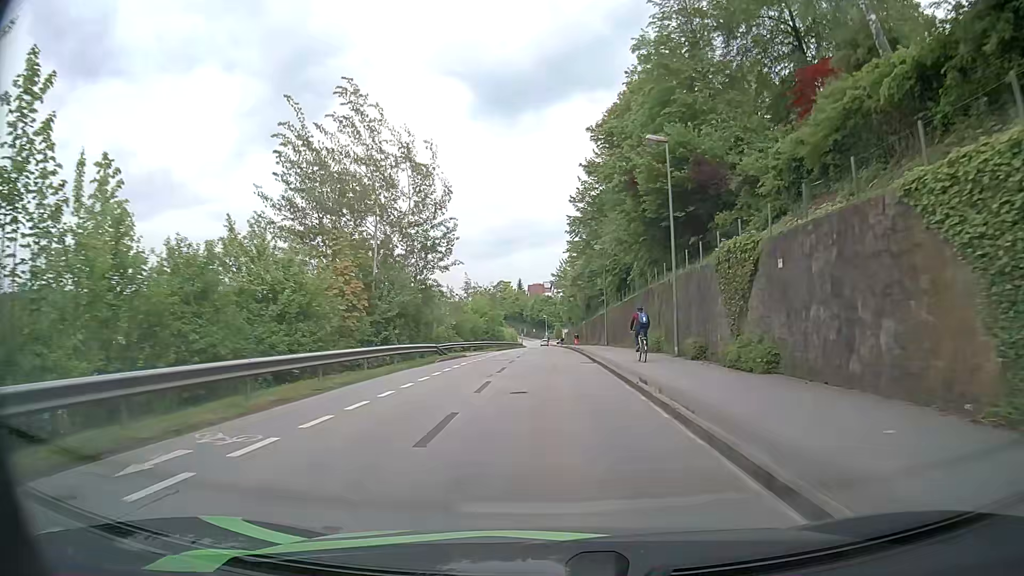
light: Day
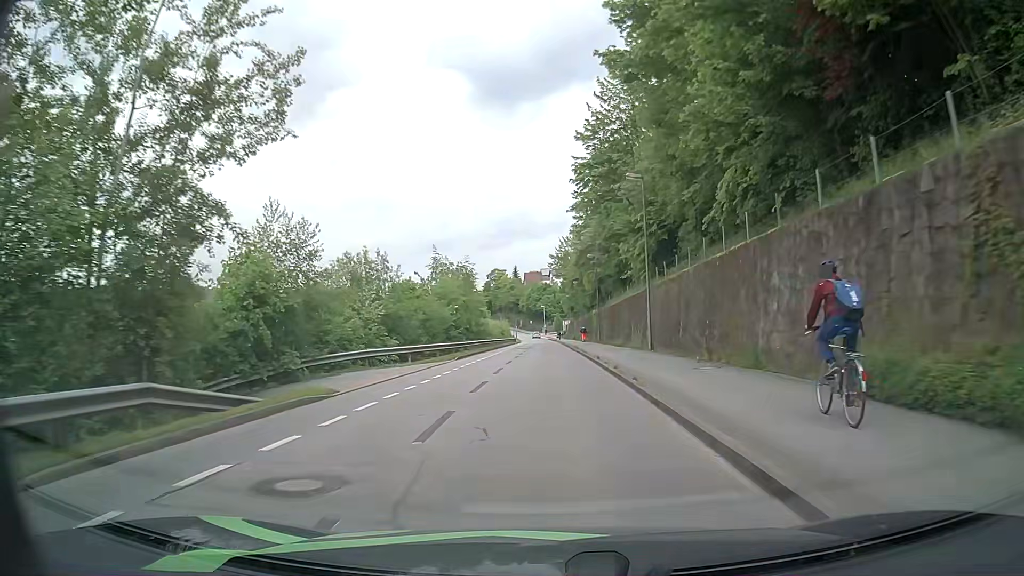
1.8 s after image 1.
(0.0, +23.7) m; 0°
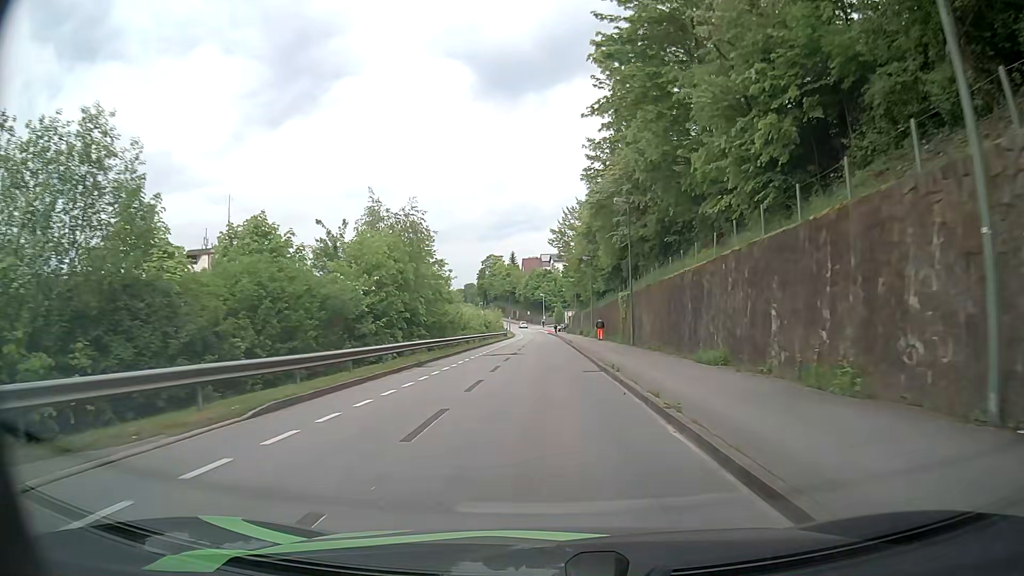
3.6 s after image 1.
(0.0, +24.2) m; 0°
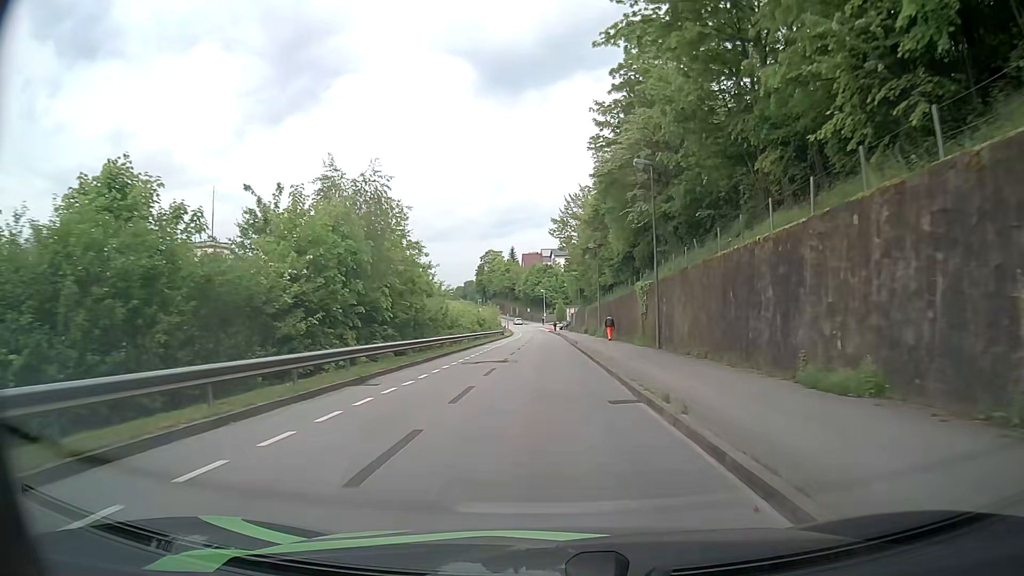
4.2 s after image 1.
(-0.1, +8.2) m; 0°
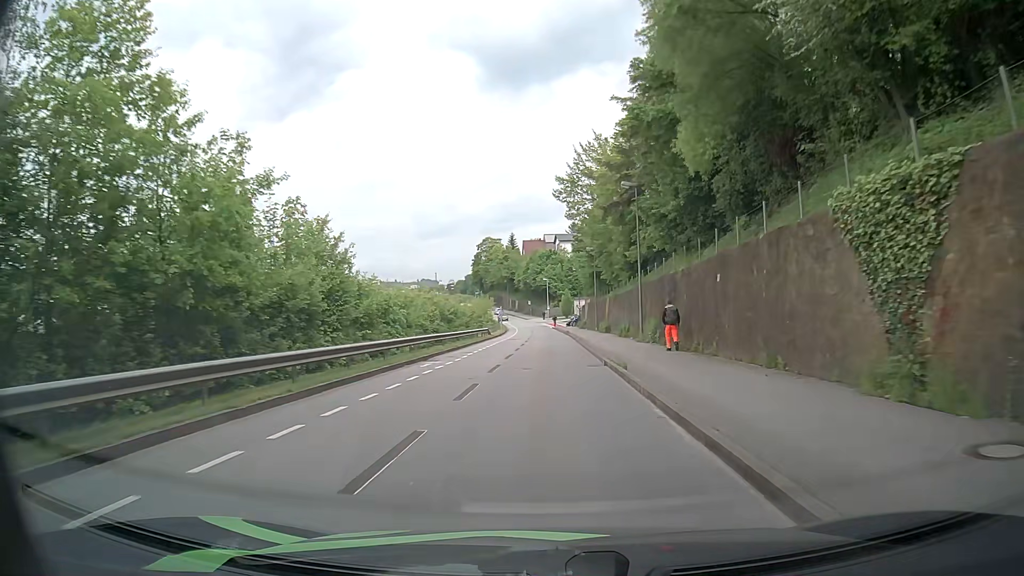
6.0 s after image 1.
(-0.2, +24.3) m; 0°
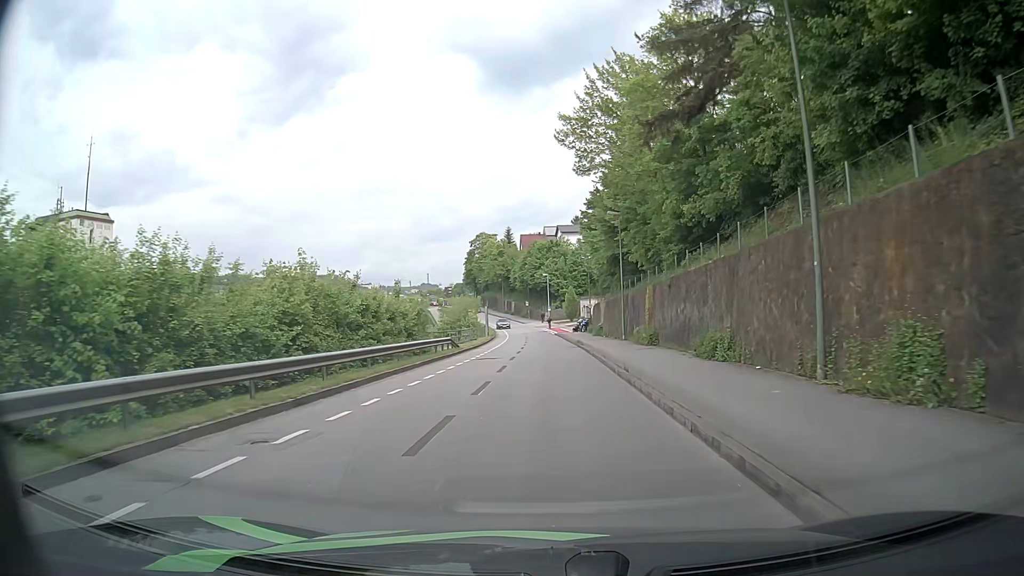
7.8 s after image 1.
(-0.3, +22.3) m; 0°
